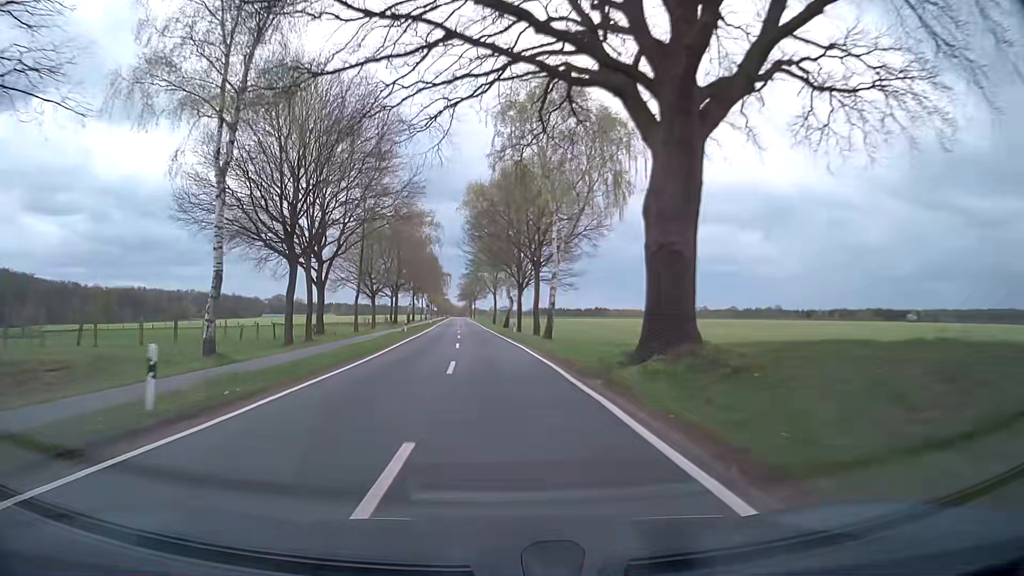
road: secondary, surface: asphalt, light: Day
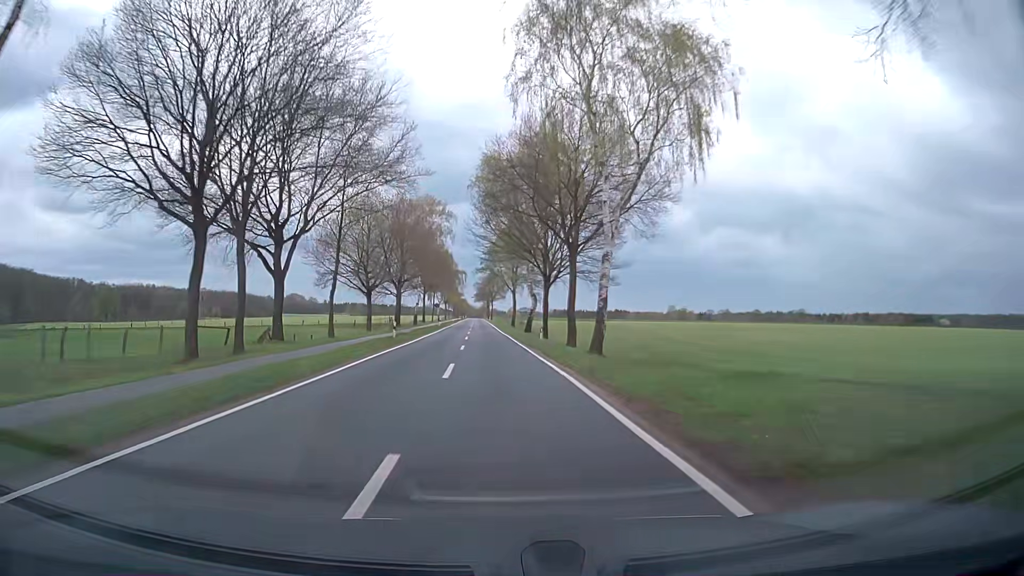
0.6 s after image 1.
(-0.2, +13.0) m; -1°
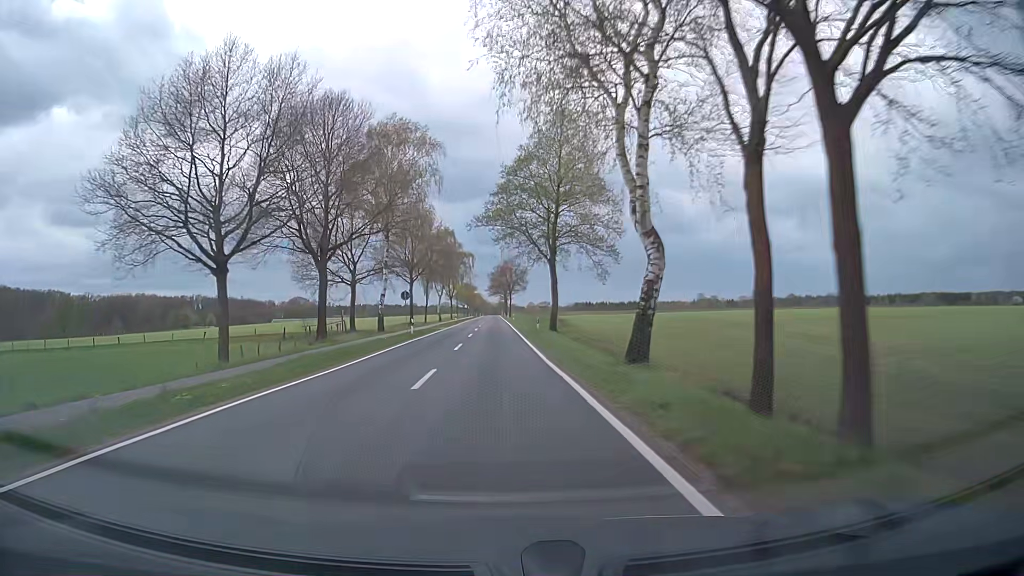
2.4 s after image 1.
(-0.9, +39.5) m; -2°
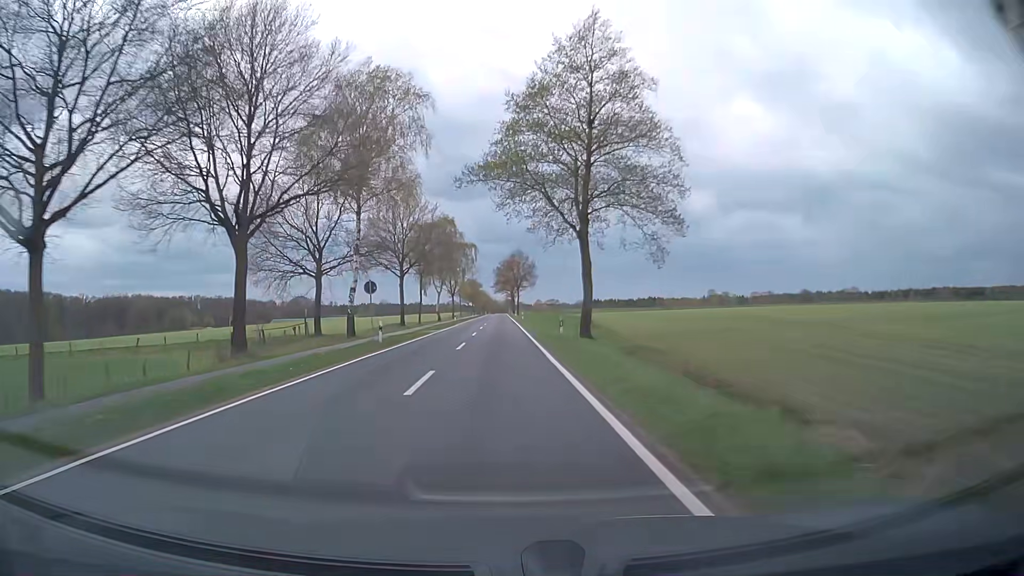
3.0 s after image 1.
(0.0, +13.4) m; 0°
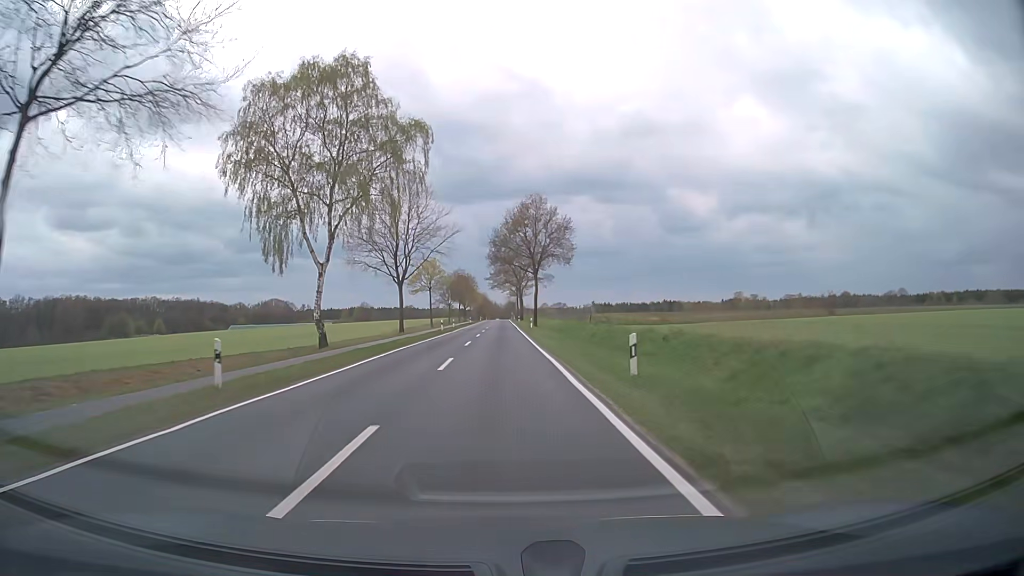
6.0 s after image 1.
(-0.5, +68.0) m; 0°
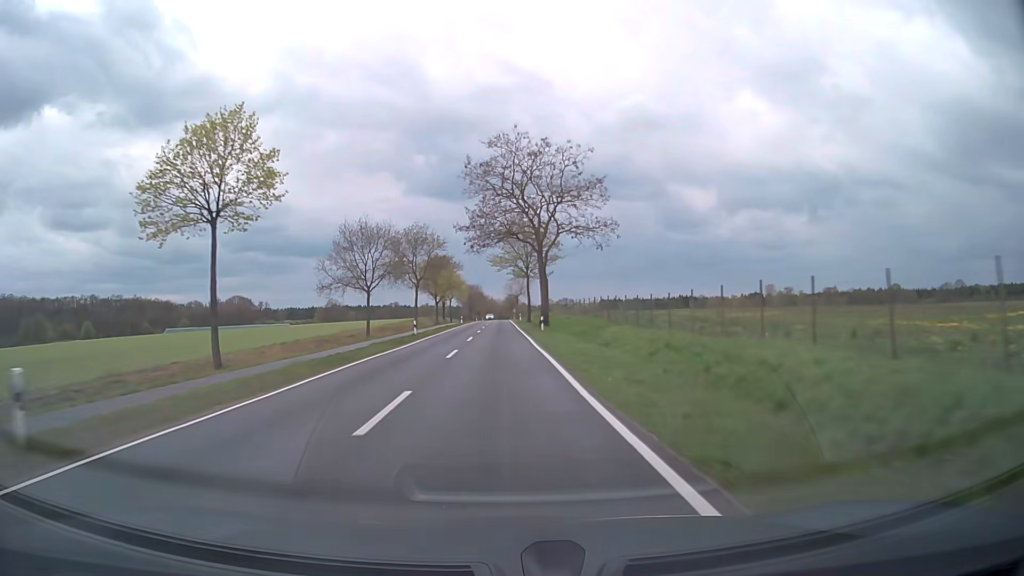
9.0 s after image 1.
(-0.2, +69.8) m; 0°
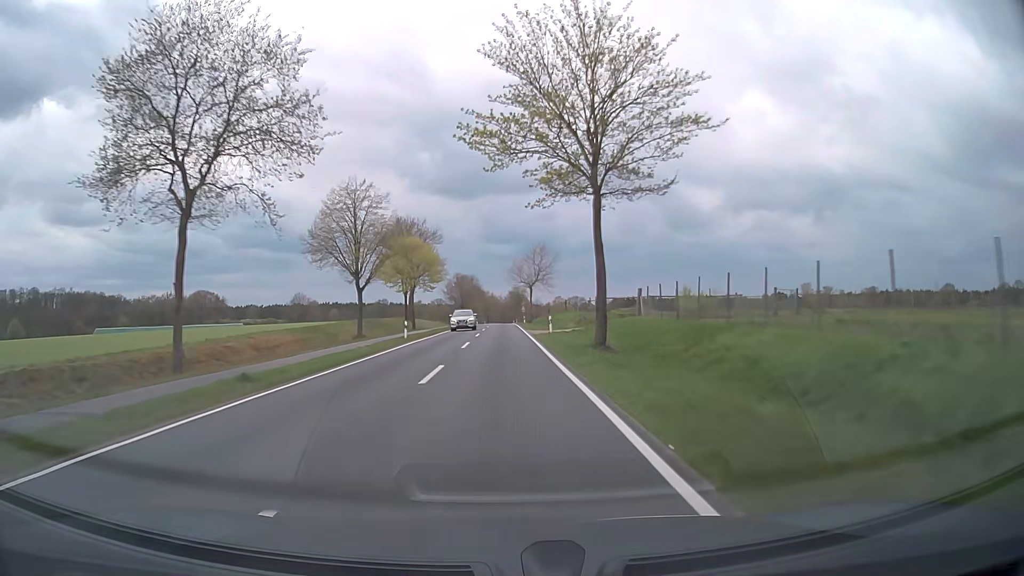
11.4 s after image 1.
(-0.2, +56.1) m; 0°
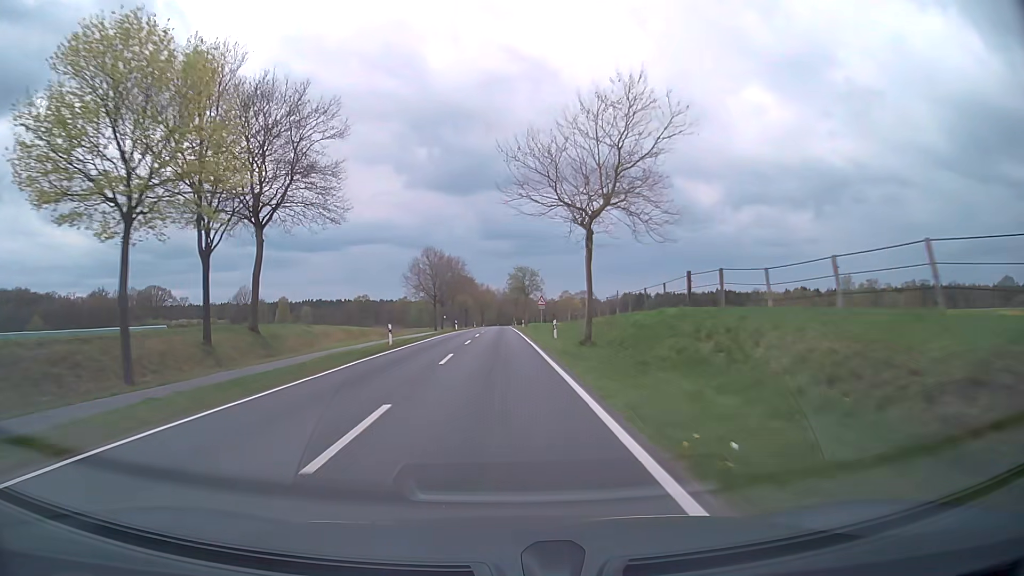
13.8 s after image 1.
(0.0, +55.8) m; 0°
(0, +10) (0, +20) (0, +30) (0, +40) (0, +50) (0, +60) (0, +70) (0, +80) (0, +90) (0, +100) m
